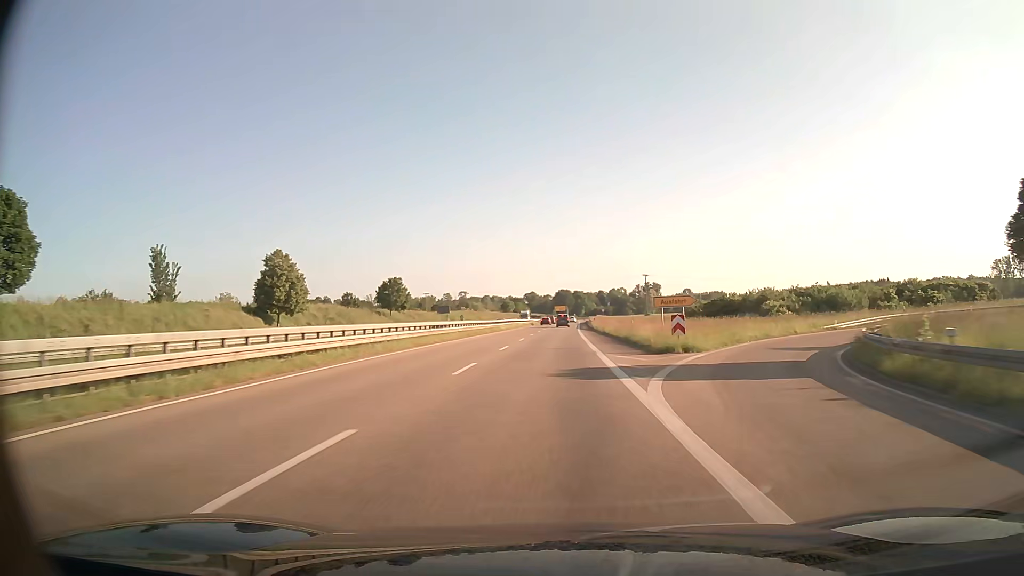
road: trunk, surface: asphalt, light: Day
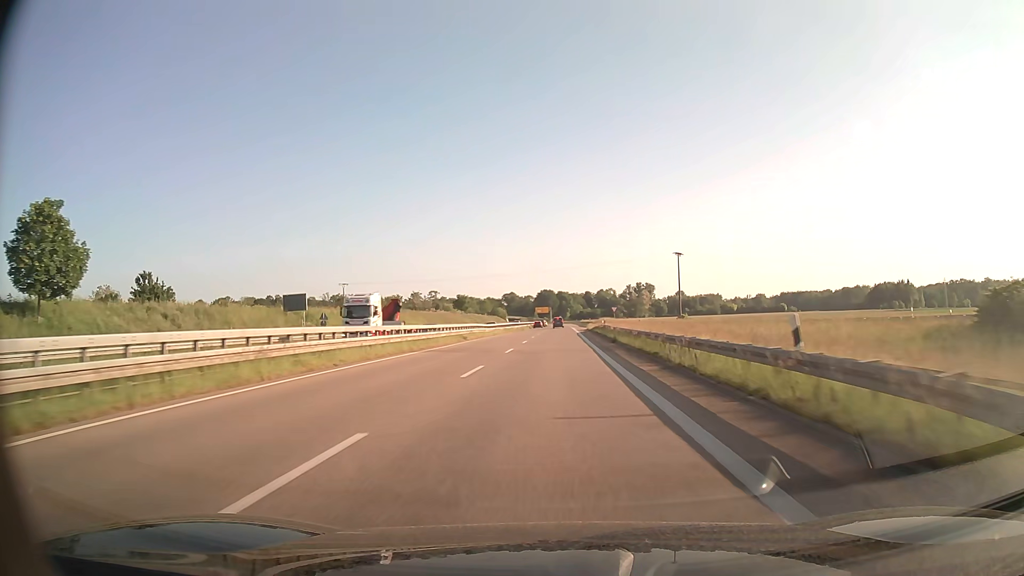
(+0.9, +72.4) m; +1°
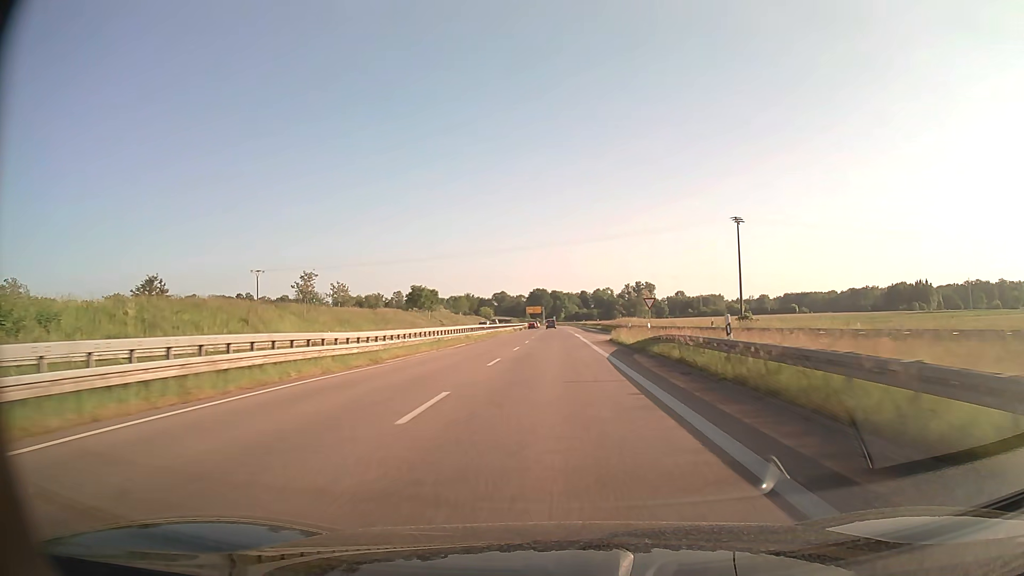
(+0.3, +42.8) m; +1°
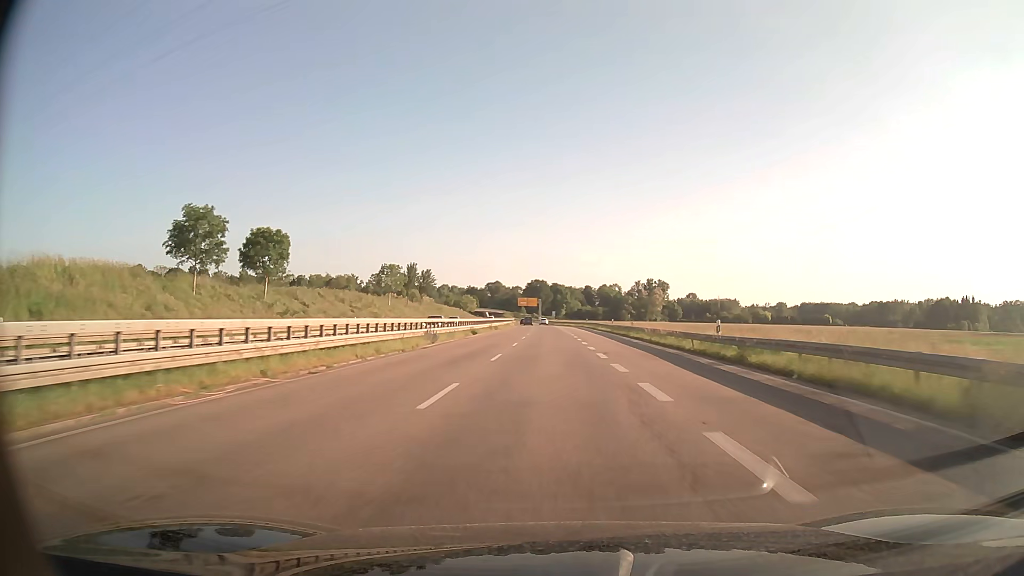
(0.0, +70.2) m; 0°
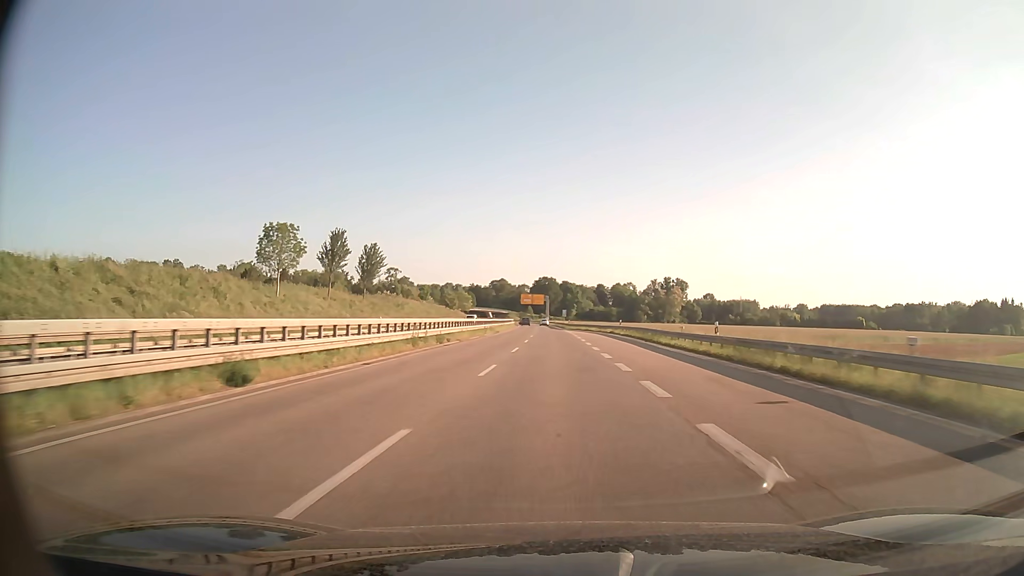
(-0.2, +41.6) m; -1°
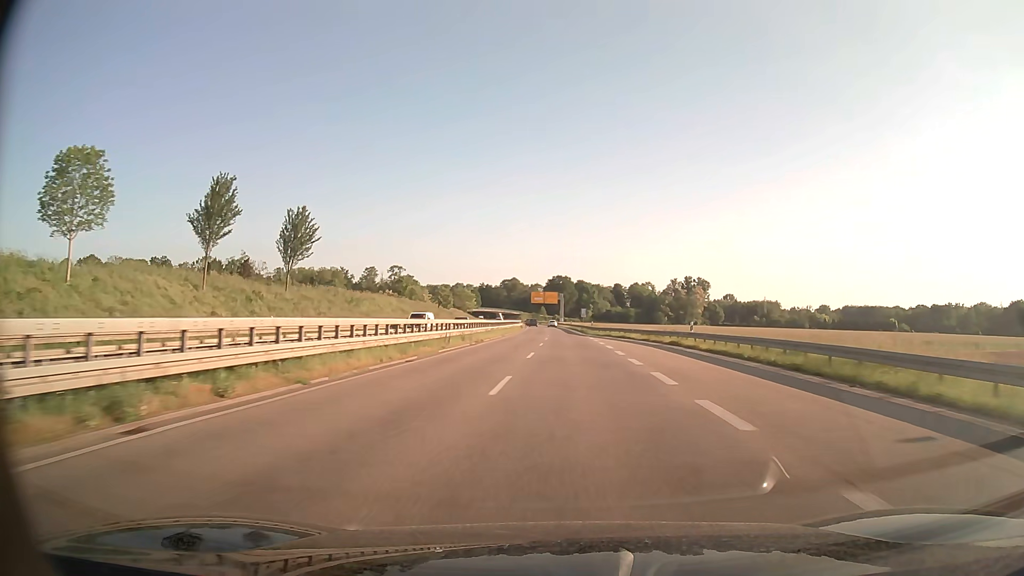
(-0.3, +27.6) m; -1°
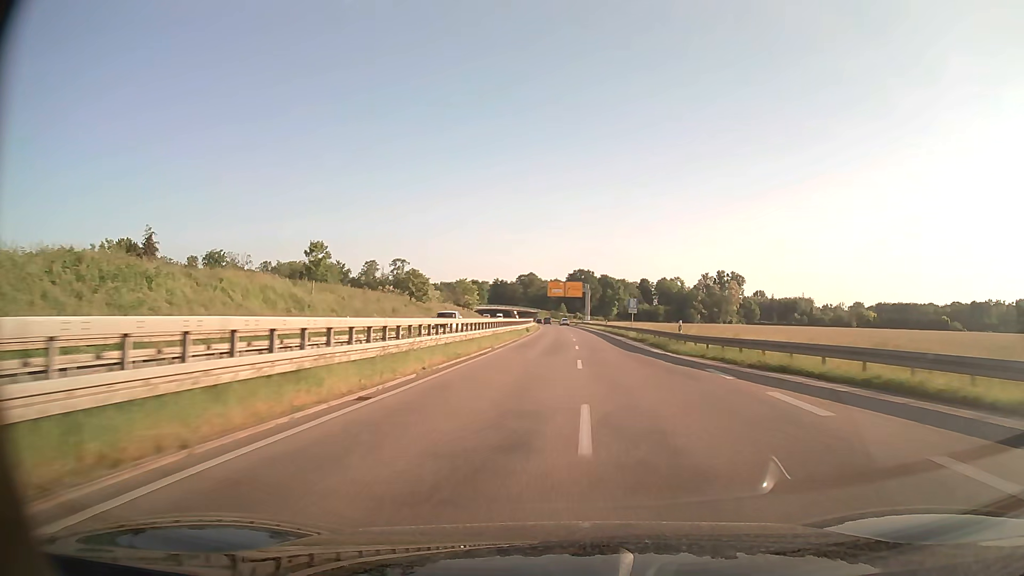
(-0.6, +41.3) m; -2°
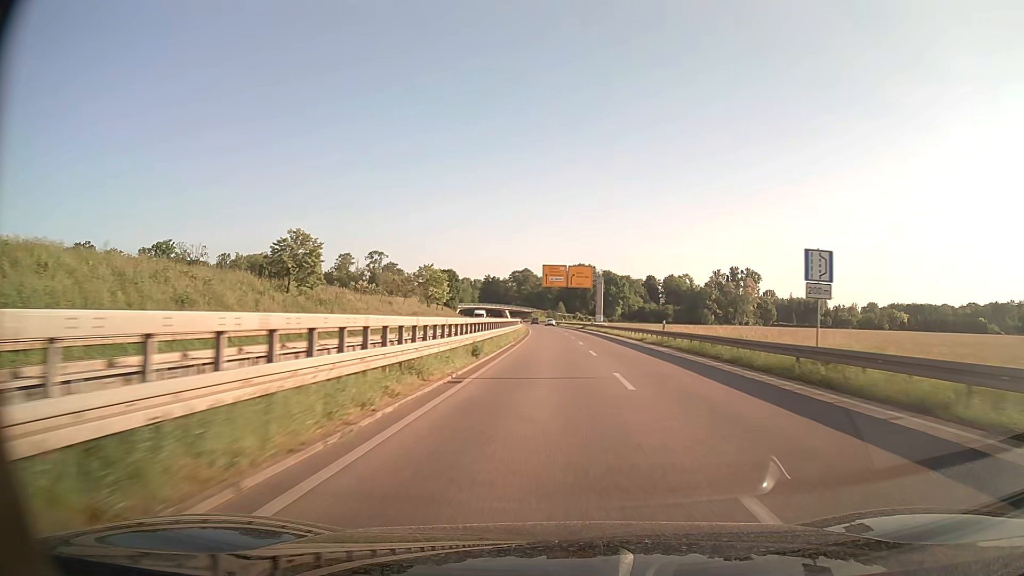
(-0.1, +41.4) m; 0°
(0, +10) (0, +20) (0, +30) (0, +40) (0, +50) (0, +60) (0, +70) (-1, +80) (-1, +90) (-1, +100) m
